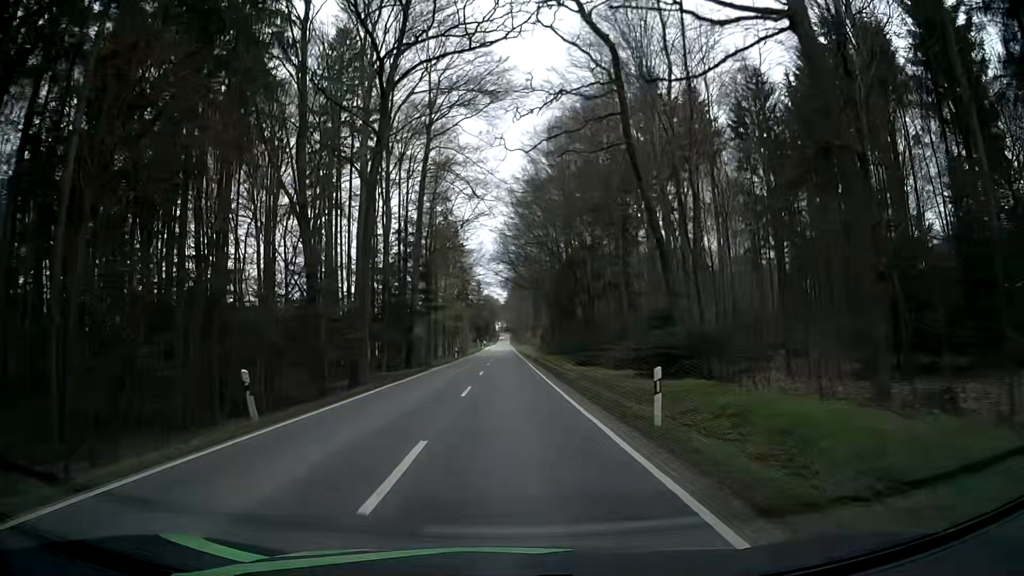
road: secondary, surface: asphalt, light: Day
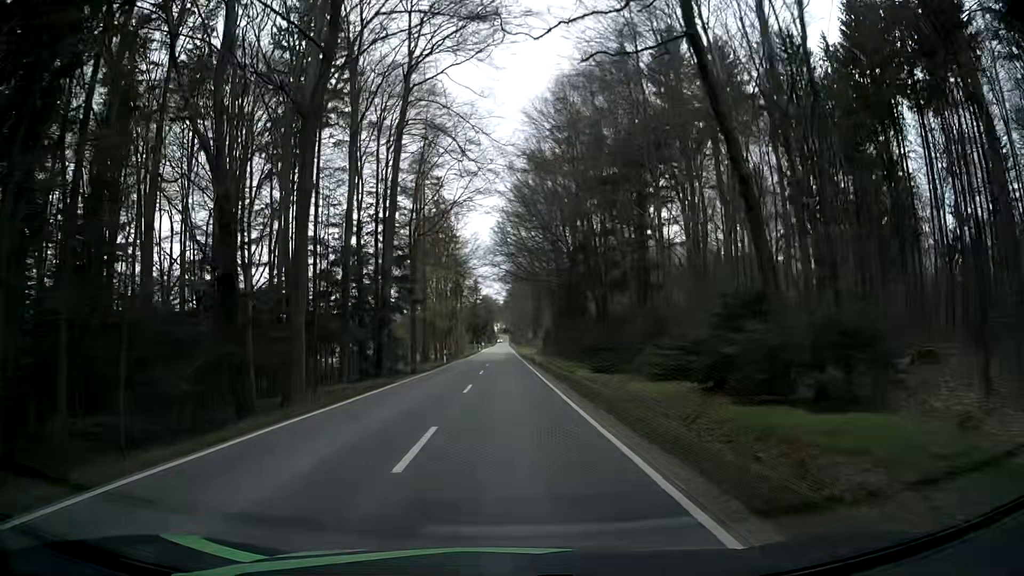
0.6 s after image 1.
(+0.1, +10.4) m; +1°
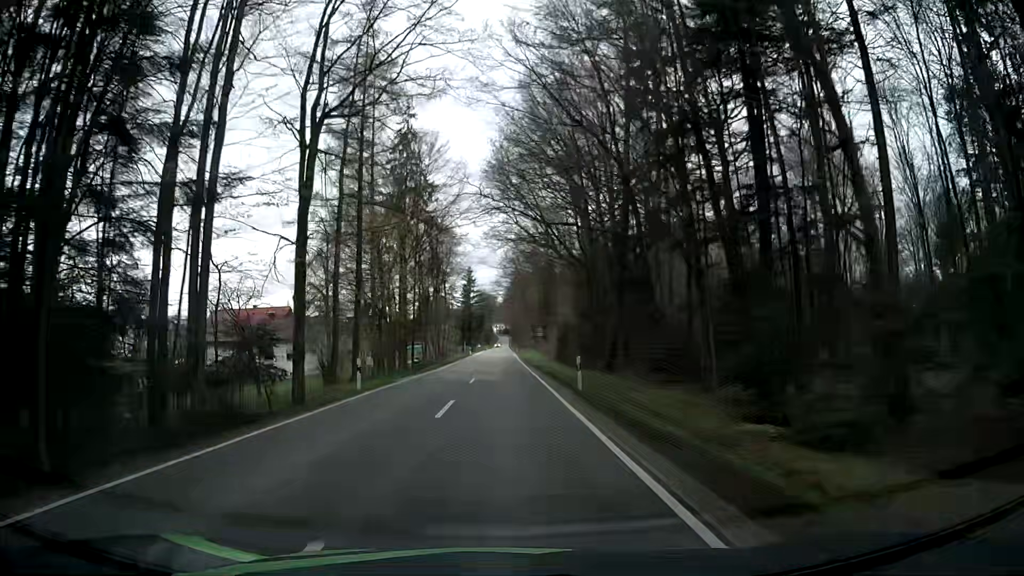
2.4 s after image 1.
(-0.3, +30.8) m; 0°
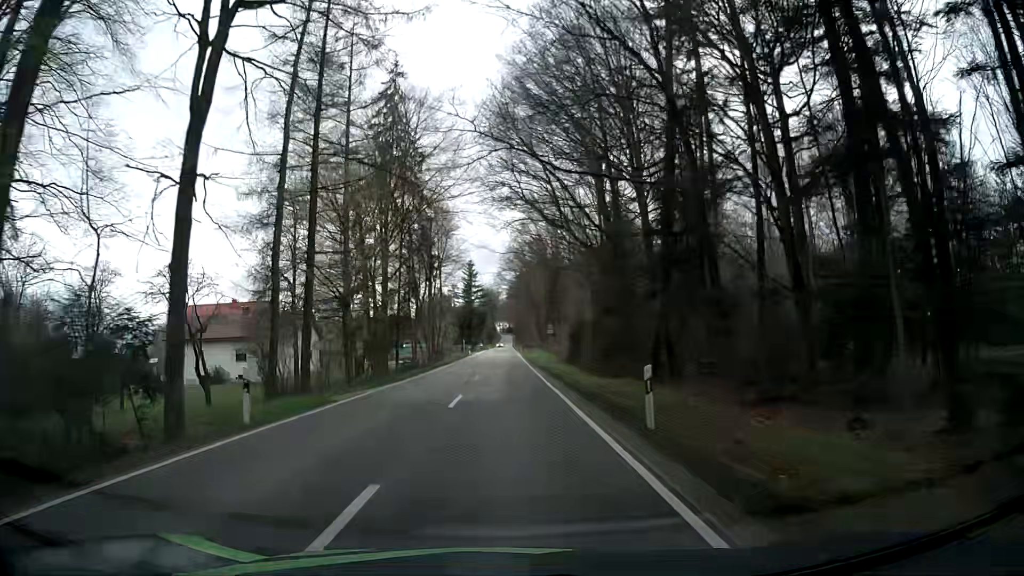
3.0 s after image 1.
(0.0, +10.2) m; +1°
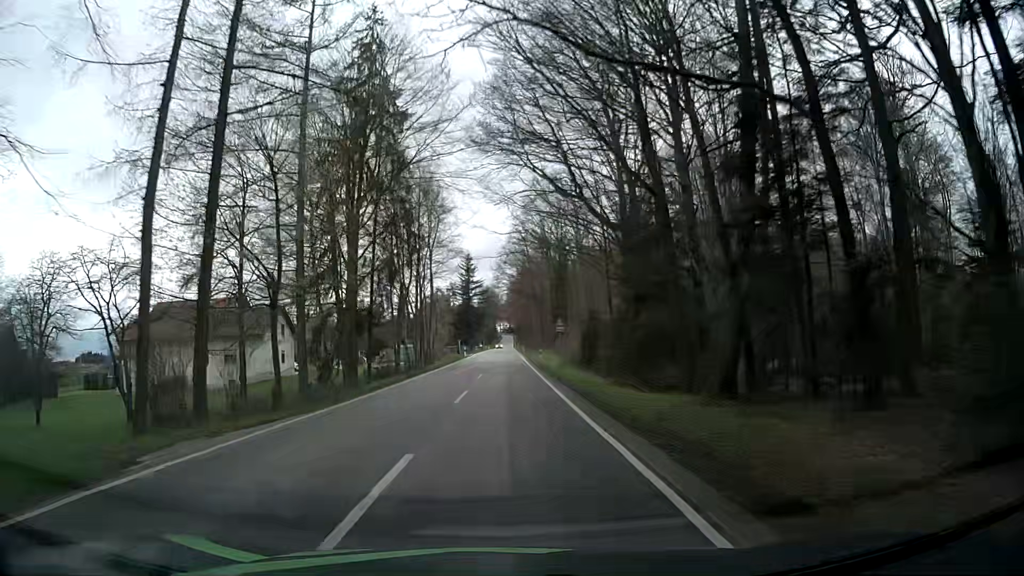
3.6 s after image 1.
(-0.2, +10.1) m; -1°
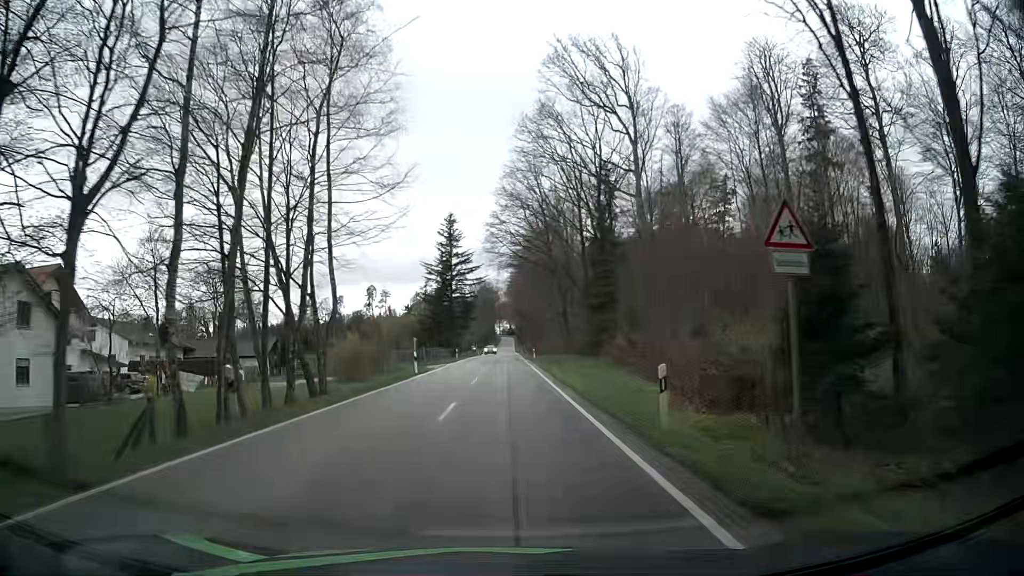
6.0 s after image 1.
(0.0, +40.3) m; 0°
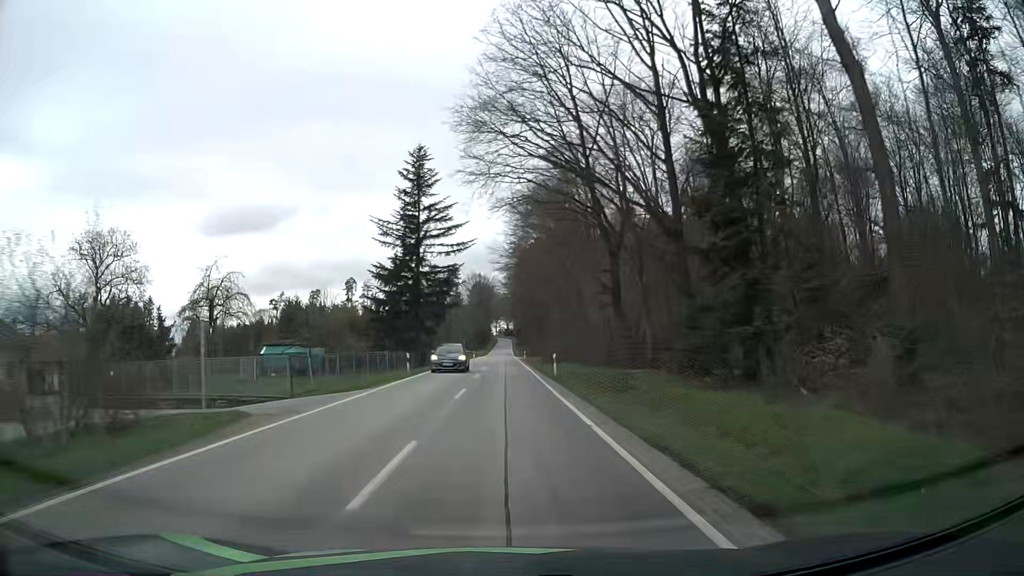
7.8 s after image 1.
(+0.2, +30.0) m; 0°
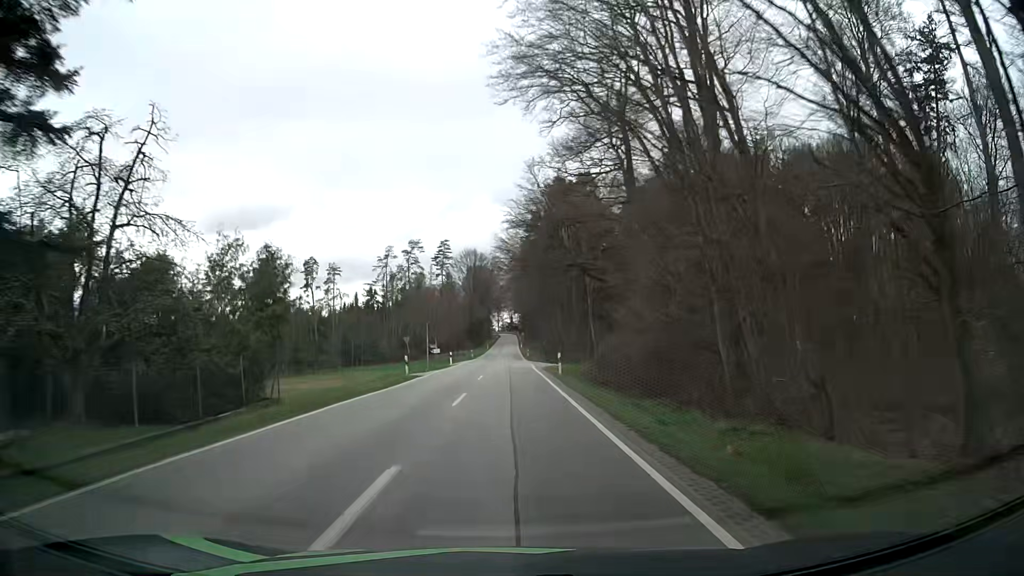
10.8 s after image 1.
(+0.1, +49.9) m; 0°
(0, +10) (0, +20) (0, +30) (0, +40) (0, +50) (0, +60) (0, +70) (0, +80) (0, +90) (0, +100) m
